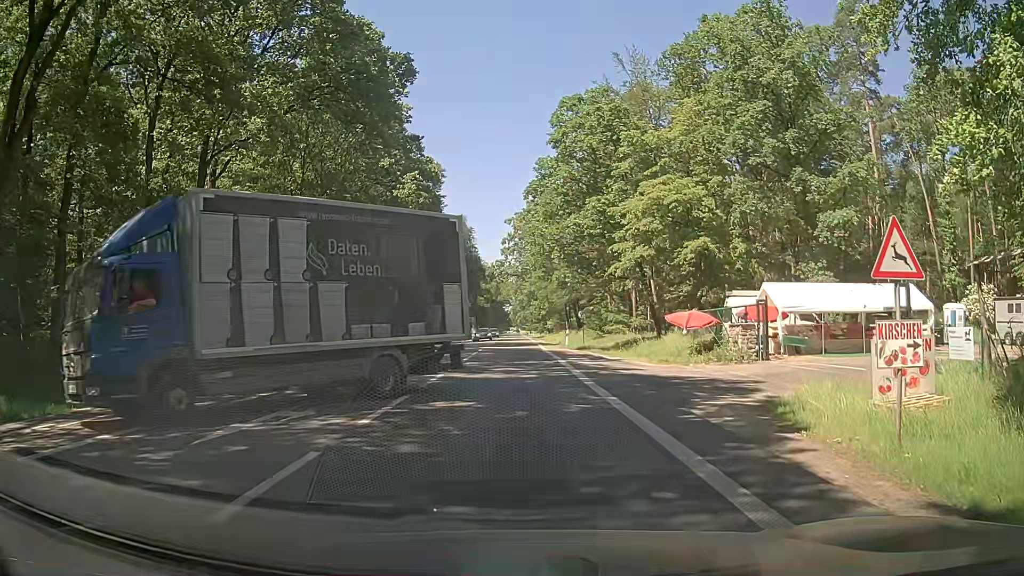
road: secondary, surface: asphalt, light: Day
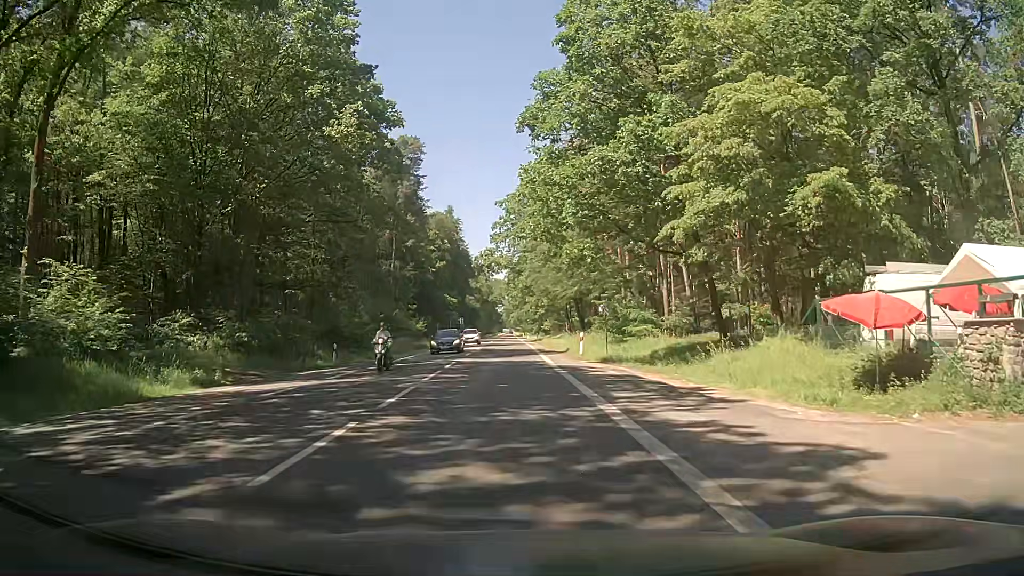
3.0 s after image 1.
(+0.1, +16.1) m; 0°
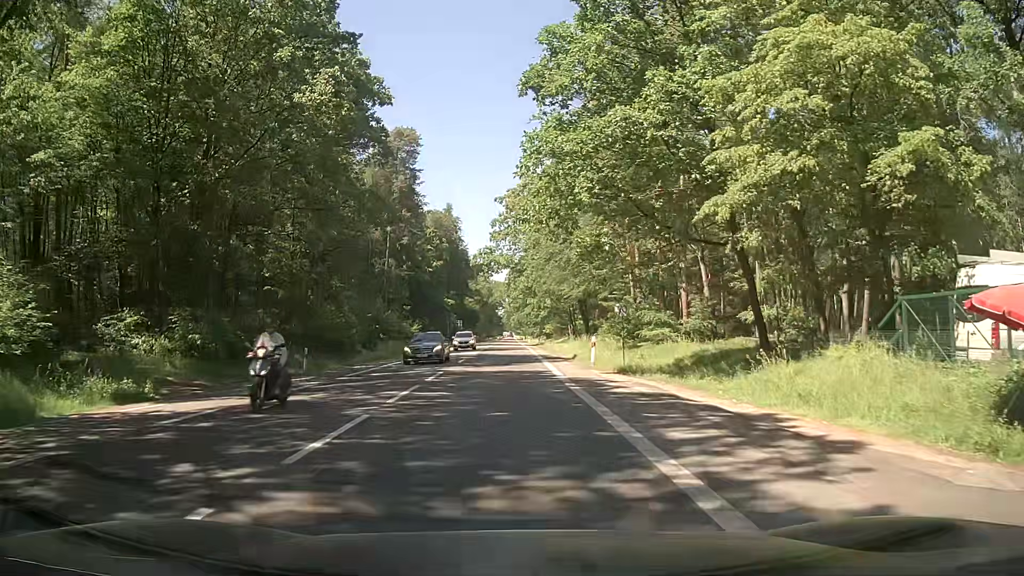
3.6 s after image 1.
(0.0, +5.0) m; 0°
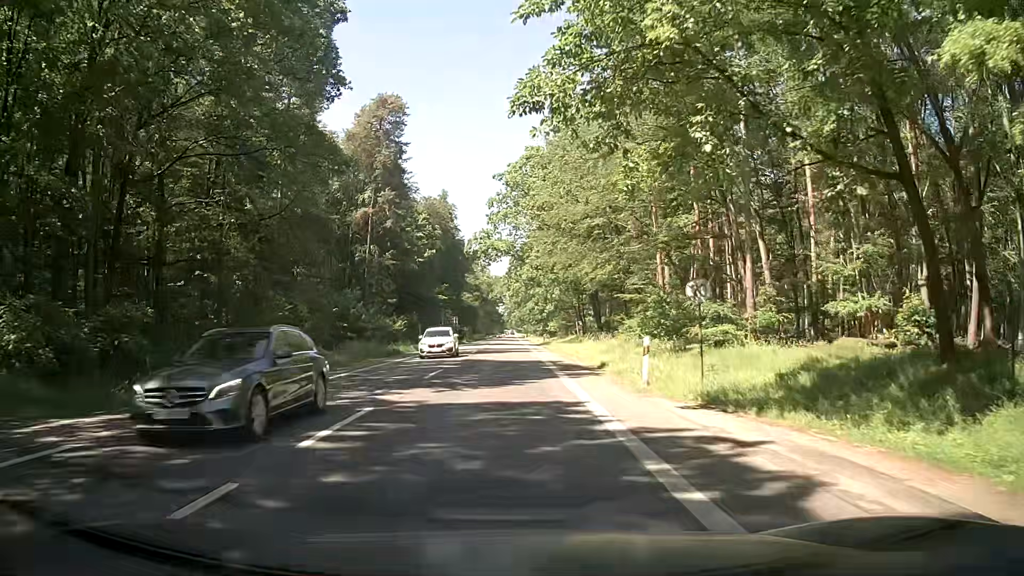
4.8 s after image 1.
(0.0, +11.6) m; 0°
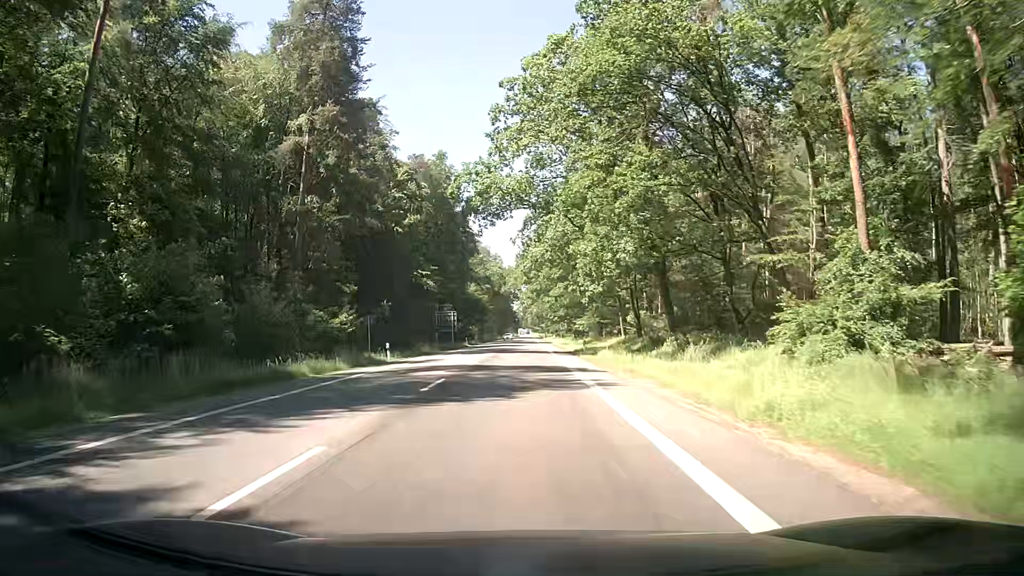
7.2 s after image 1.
(-0.4, +28.0) m; -1°
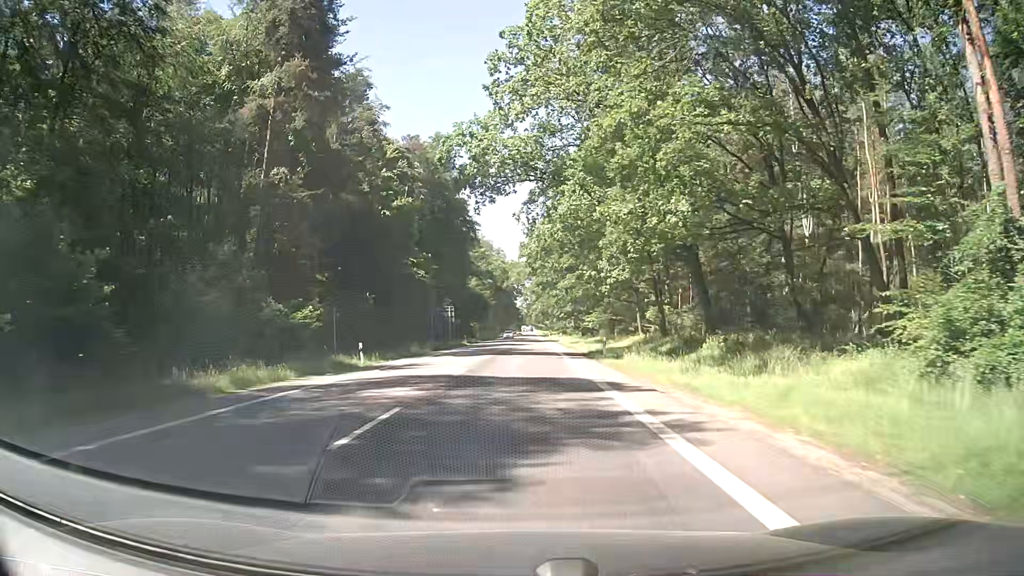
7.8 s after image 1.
(0.0, +7.8) m; 0°
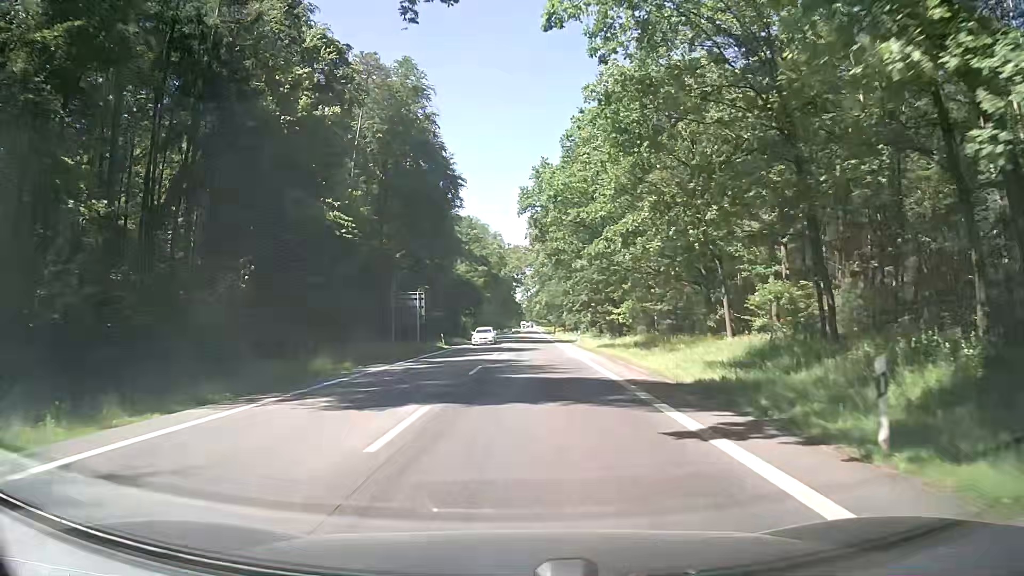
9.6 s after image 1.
(-0.1, +24.8) m; 0°
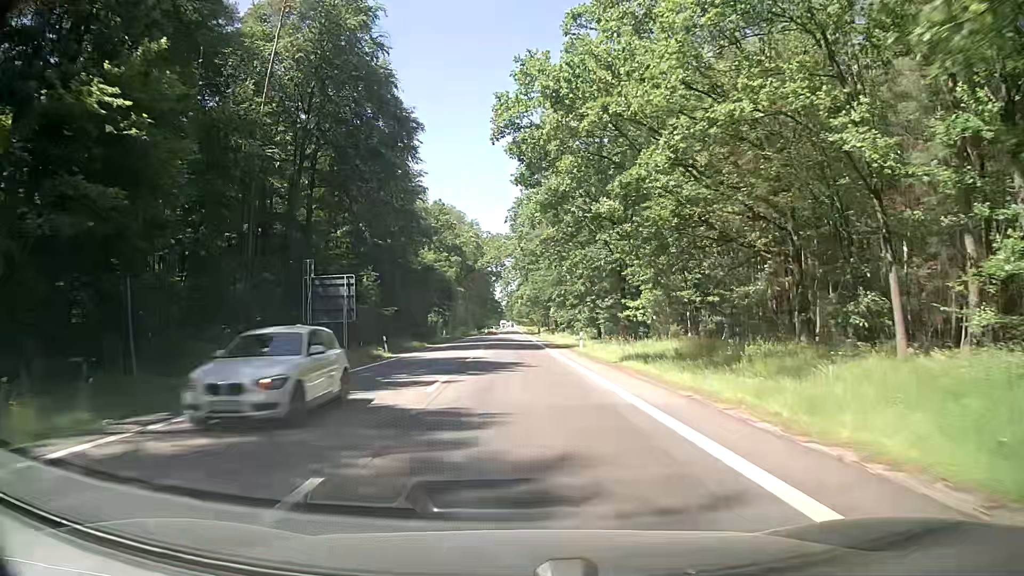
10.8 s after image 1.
(+0.2, +17.6) m; +2°
(0, +10) (0, +20) (-1, +30) (-1, +40) (-1, +50) (-1, +60) (-1, +70) (-1, +80) (-1, +90) (-2, +100) m
